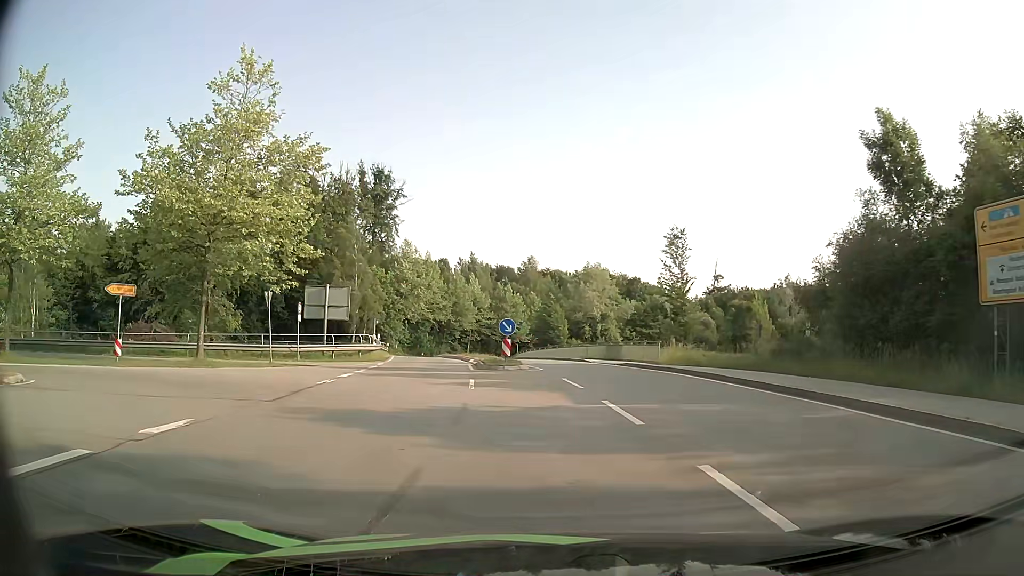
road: secondary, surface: asphalt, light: Day
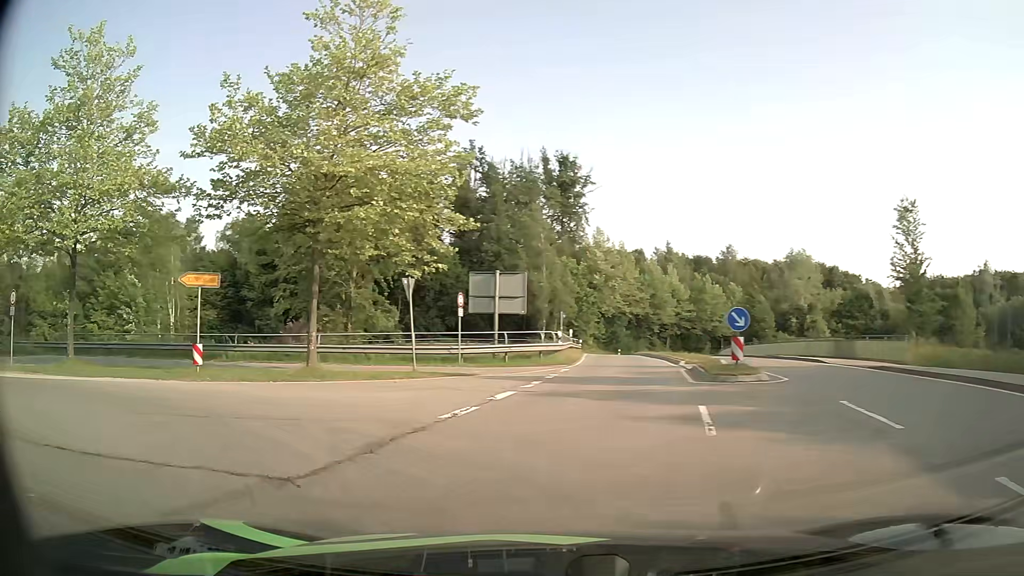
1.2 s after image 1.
(-0.7, +6.9) m; -16°
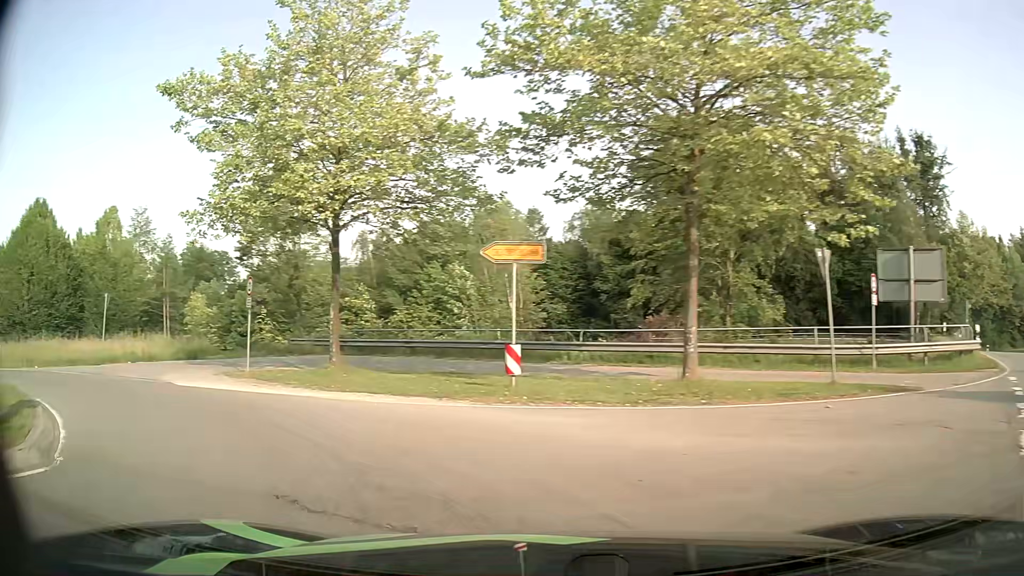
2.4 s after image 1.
(-1.7, +6.3) m; -31°
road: primary_link
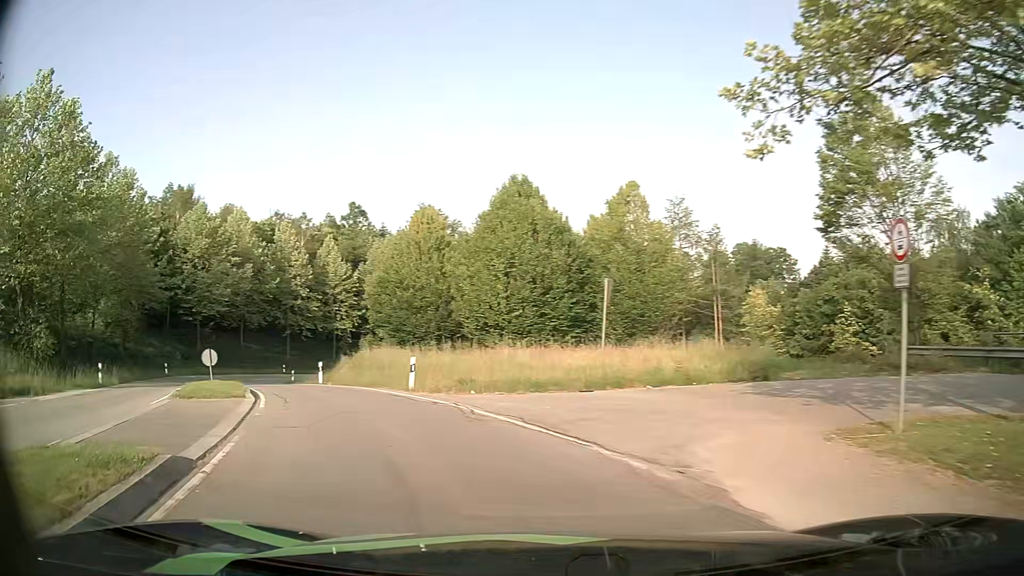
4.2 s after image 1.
(-4.8, +10.4) m; -47°
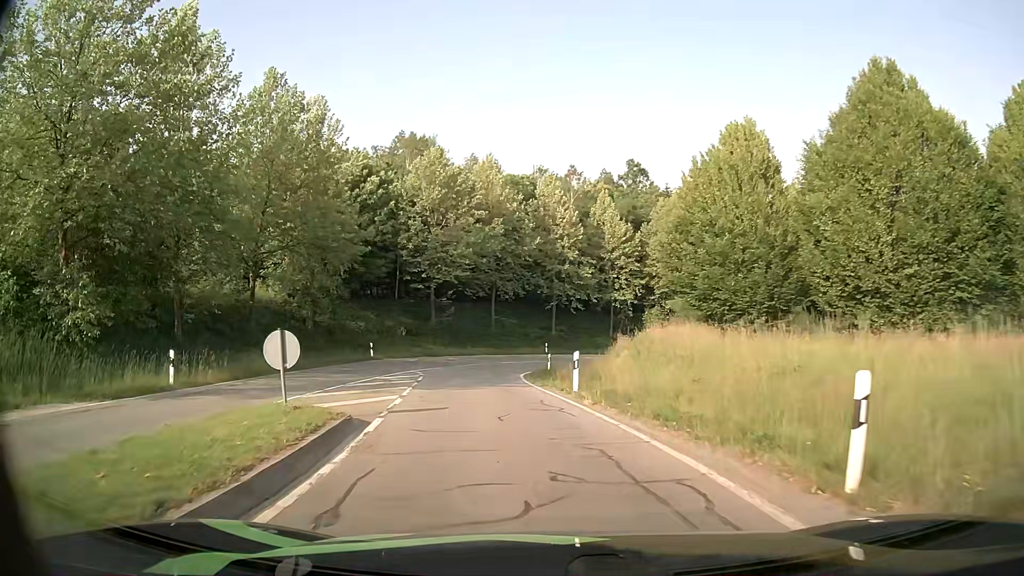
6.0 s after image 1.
(-3.8, +14.6) m; -24°
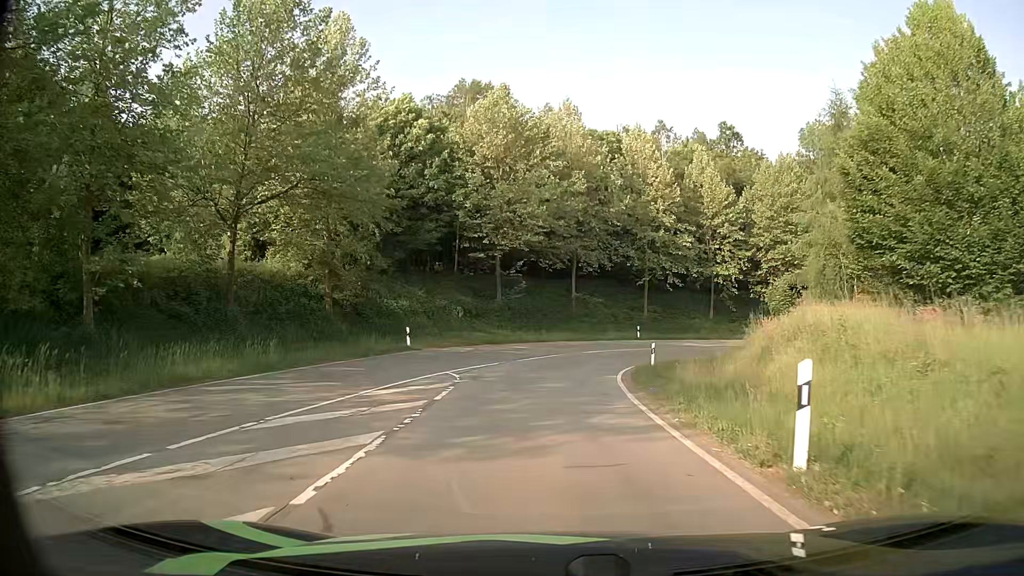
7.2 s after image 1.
(-0.8, +11.5) m; -7°
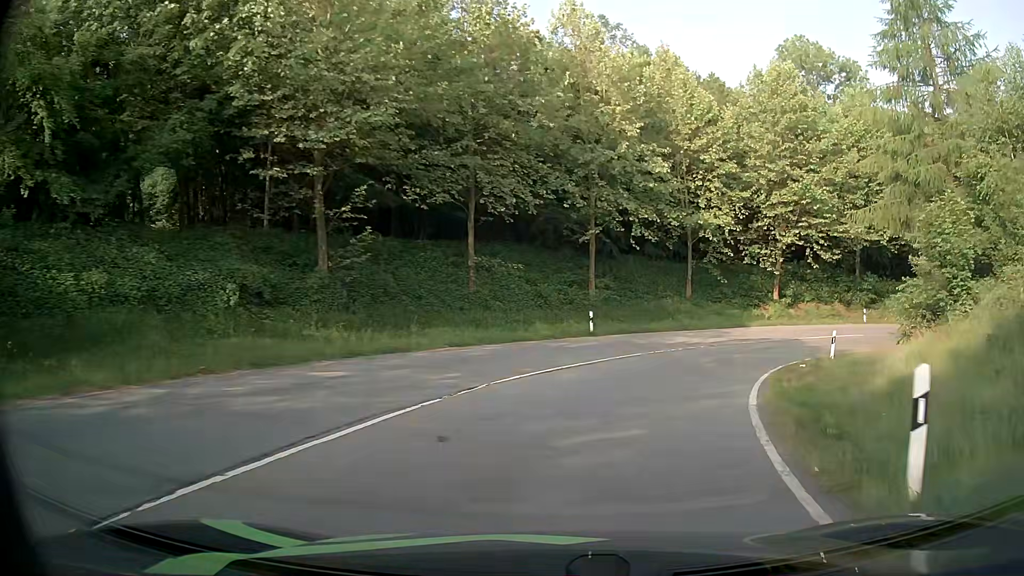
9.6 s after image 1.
(+0.6, +23.7) m; +8°
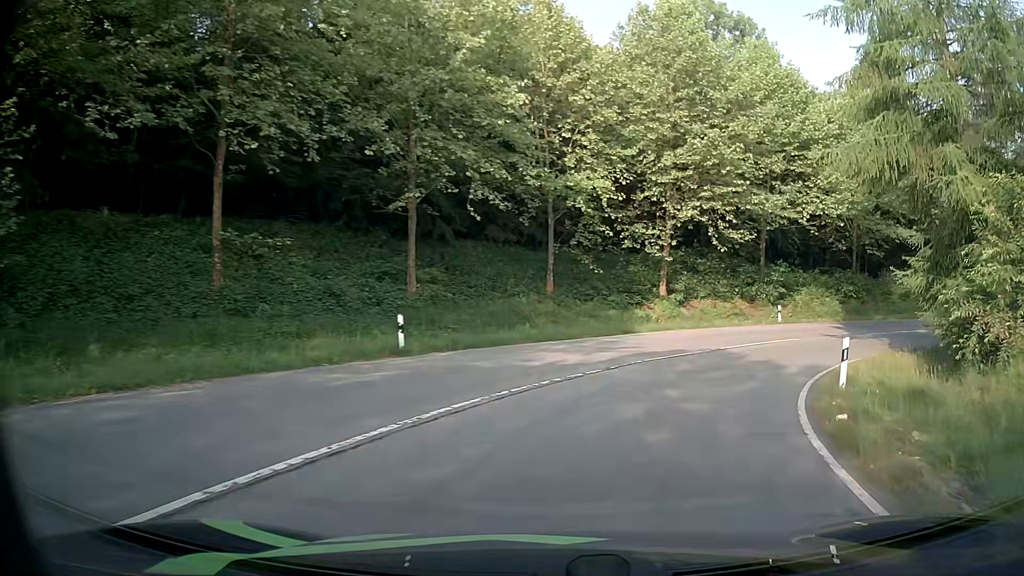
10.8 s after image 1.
(+1.2, +11.5) m; +13°
(+1, +10) (+5, +19) (+11, +27) (+20, +32) (+29, +35) (+39, +32) (+46, +25) (+48, +16) (+49, +6) (+48, -4) m
